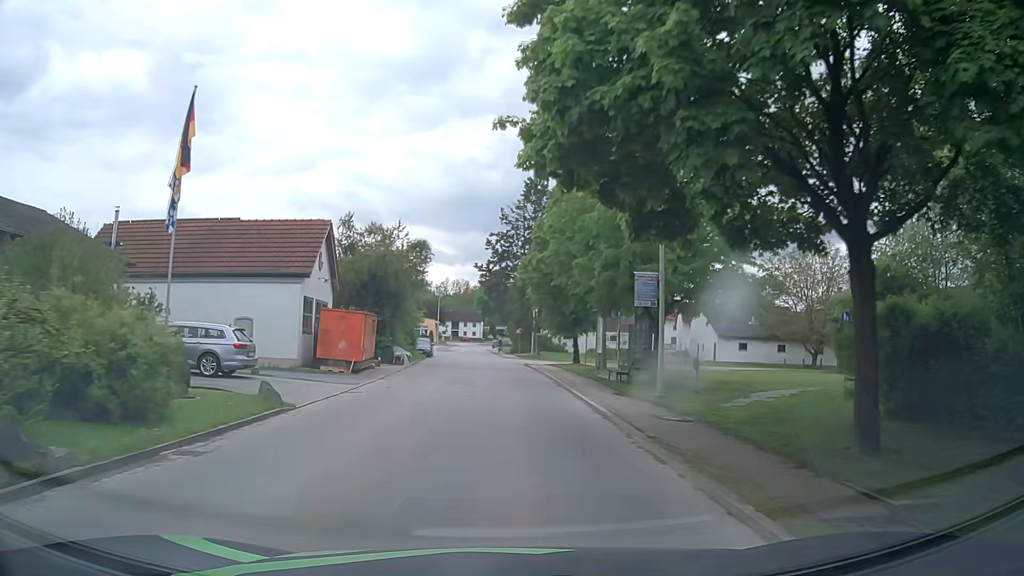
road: tertiary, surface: asphalt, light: Day
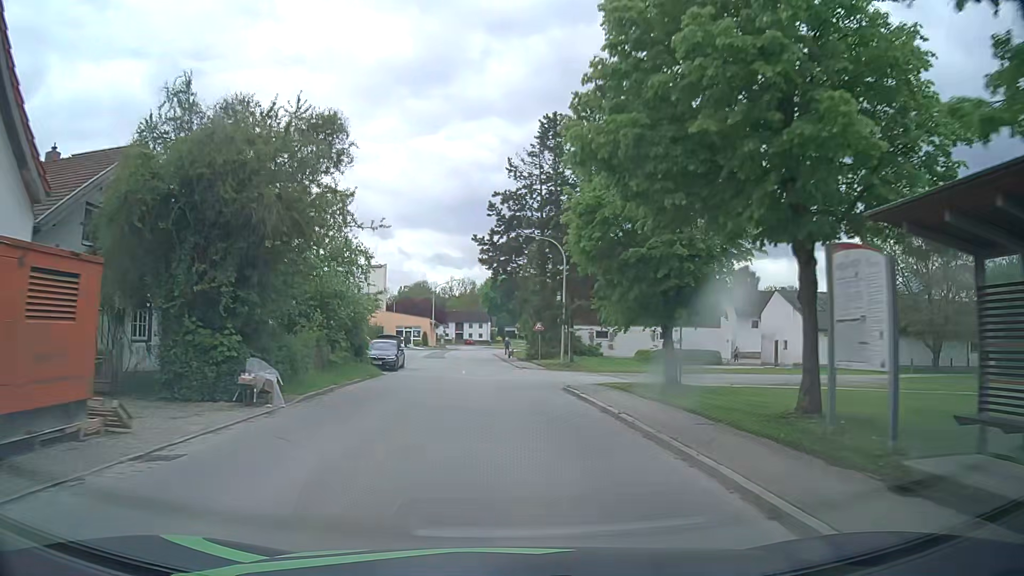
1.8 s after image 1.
(-0.2, +21.9) m; 0°
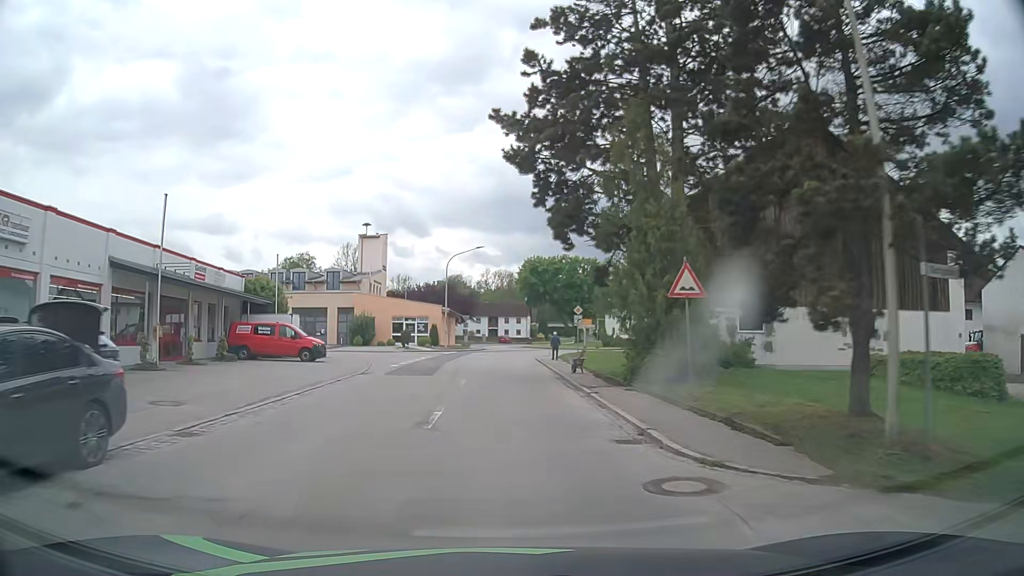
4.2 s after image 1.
(-0.7, +30.1) m; -4°
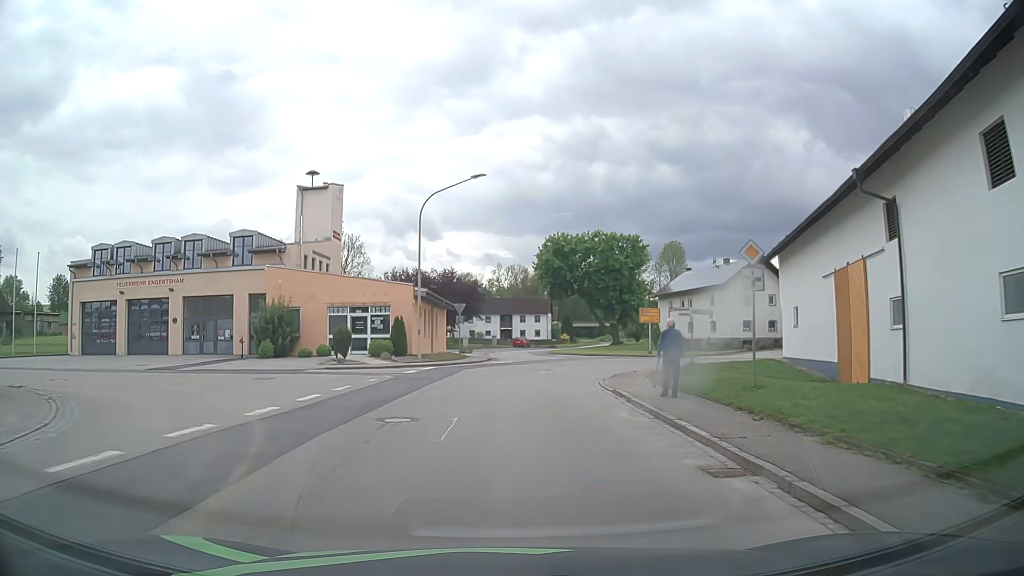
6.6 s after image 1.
(-0.3, +27.9) m; -1°
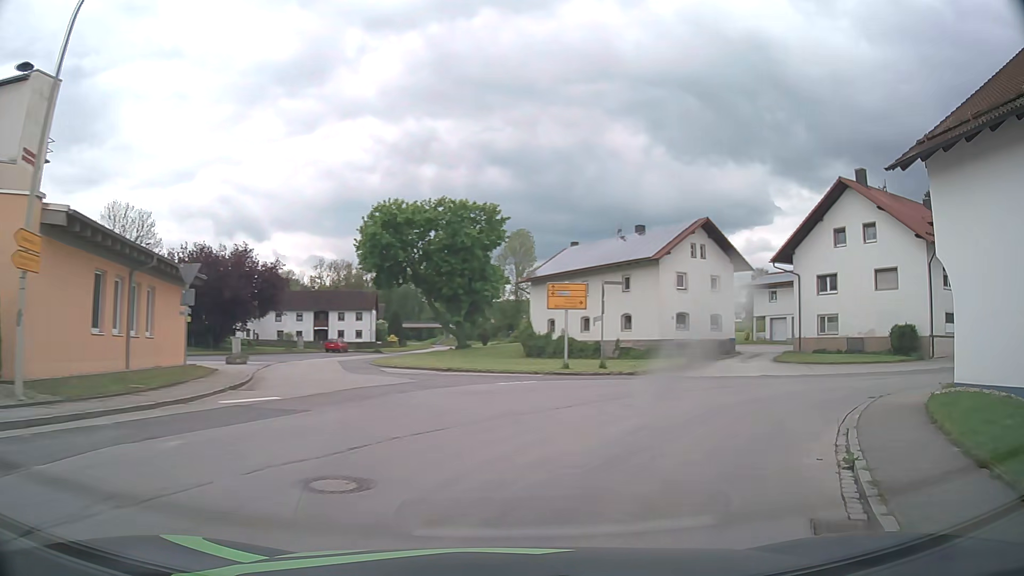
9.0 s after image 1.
(+1.1, +23.3) m; +14°
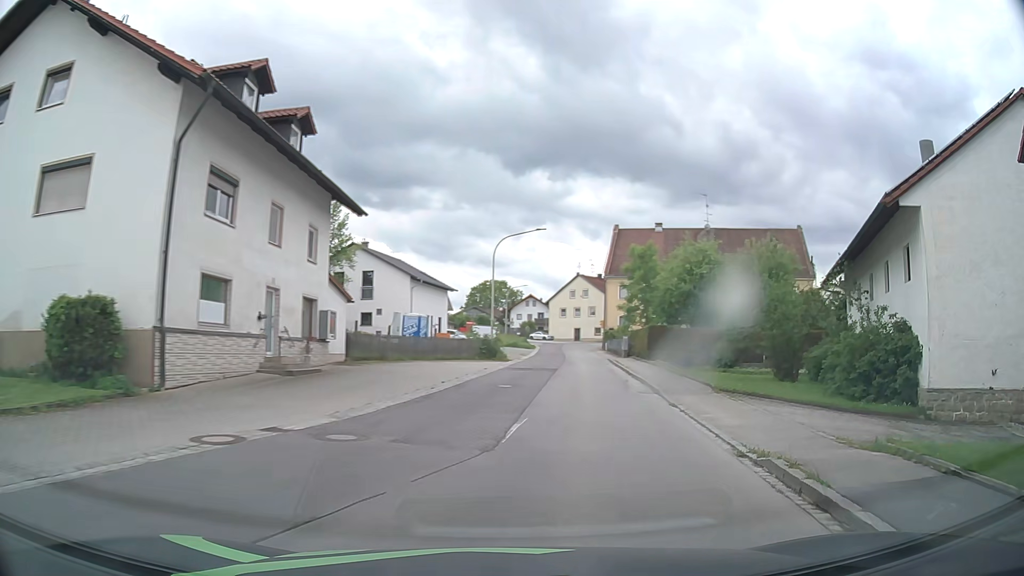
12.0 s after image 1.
(+13.3, +20.7) m; +67°
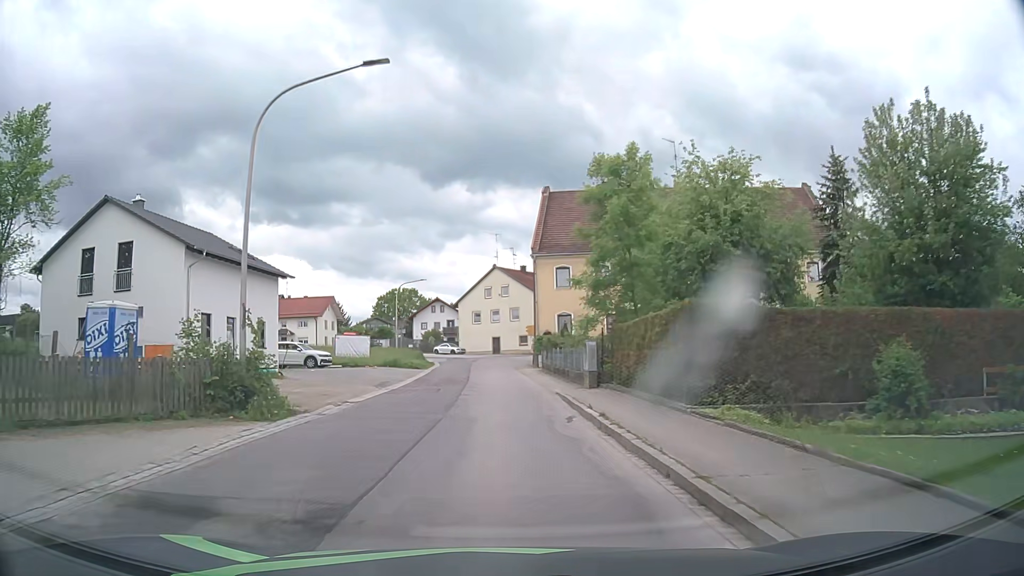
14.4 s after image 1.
(+3.5, +25.1) m; +8°
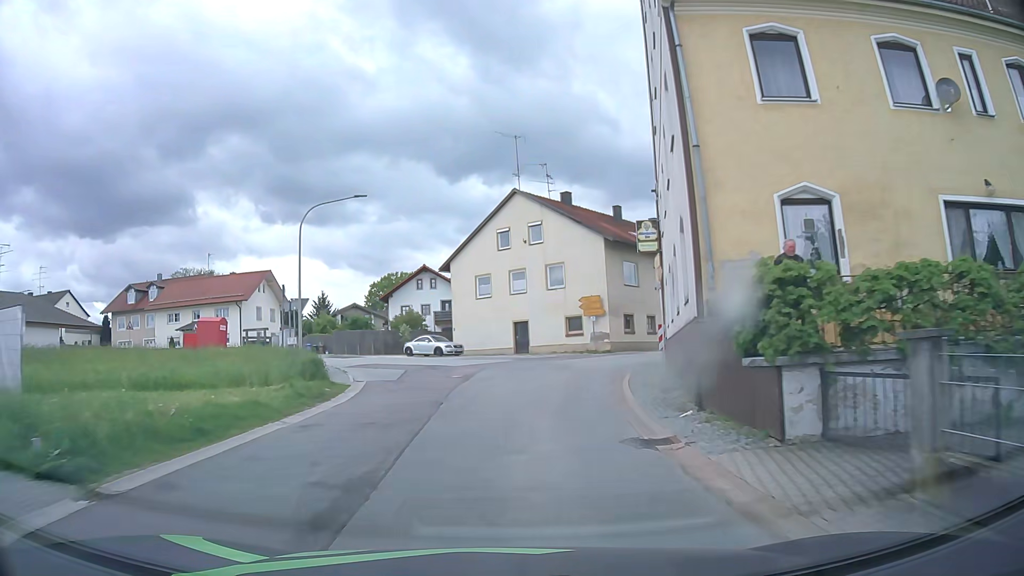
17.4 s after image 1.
(-0.9, +36.6) m; -1°
(0, +10) (+1, +20) (+4, +29) (+10, +38) (+17, +45) (+24, +51) (+31, +58) (+39, +65) (+45, +73) (+52, +80) m
